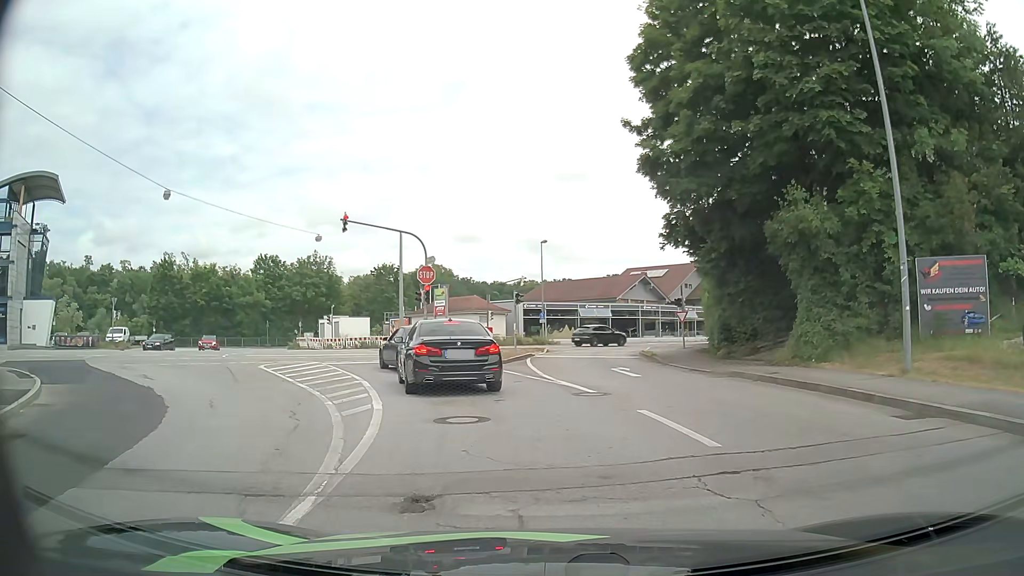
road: tertiary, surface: asphalt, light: Day
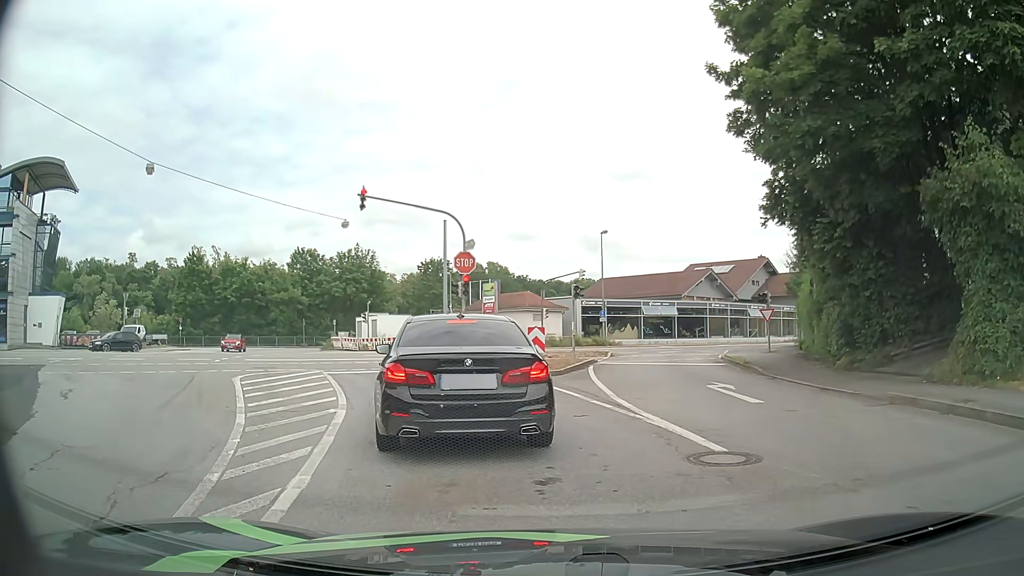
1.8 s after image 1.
(-0.2, +5.9) m; -5°
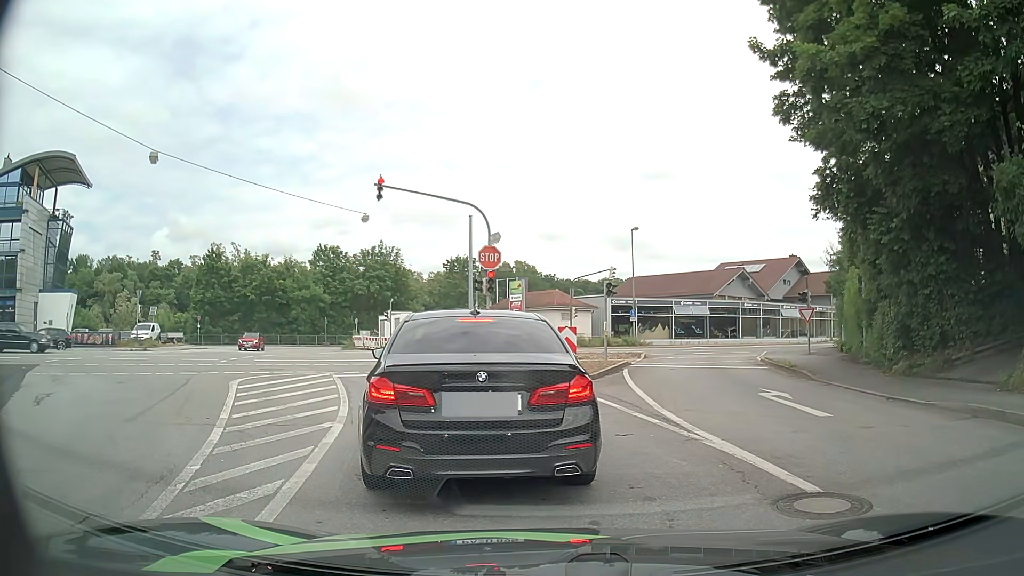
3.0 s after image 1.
(-0.1, +1.6) m; -4°
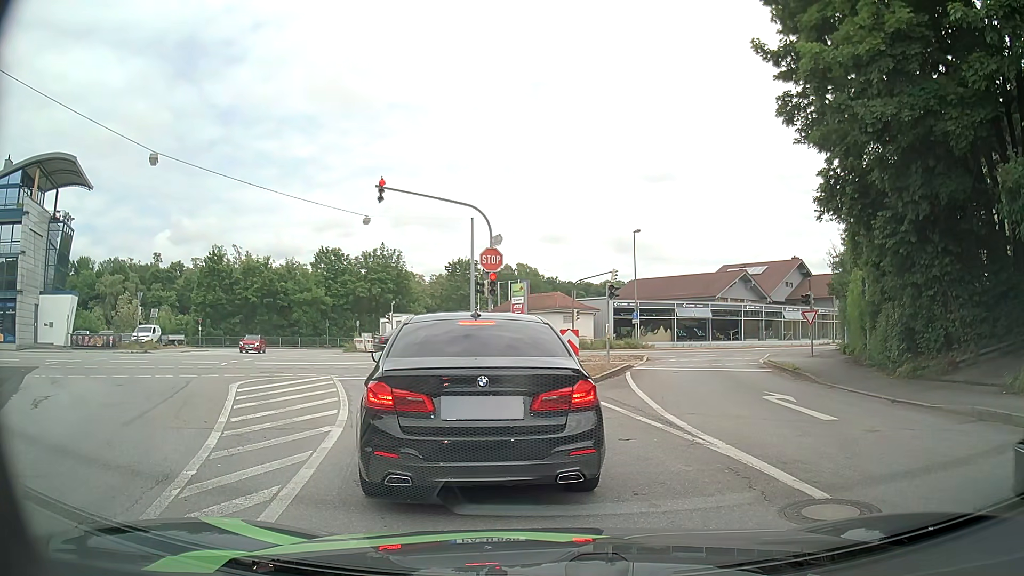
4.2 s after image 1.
(0.0, +0.2) m; 0°
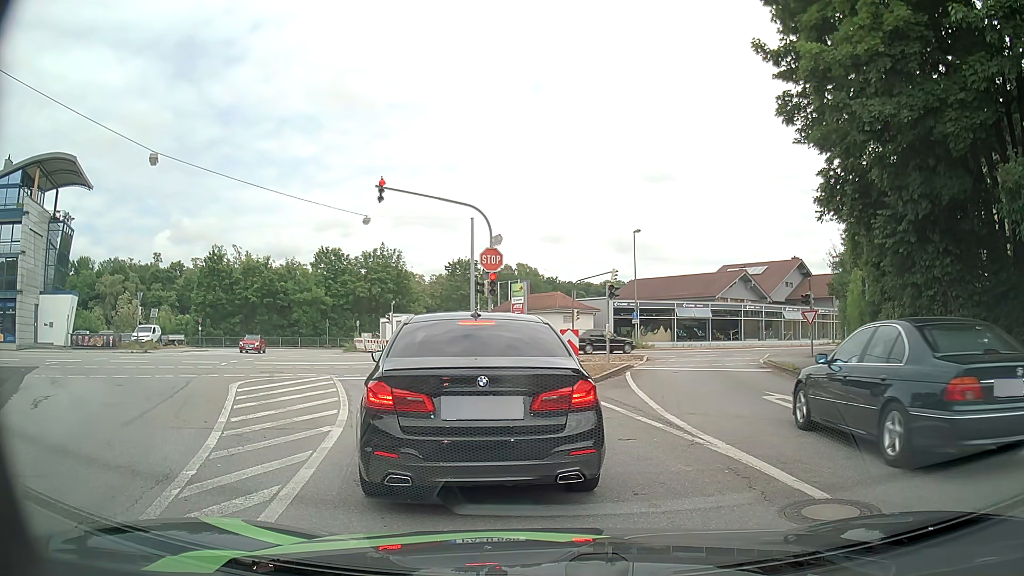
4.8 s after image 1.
(0.0, 0.0) m; 0°
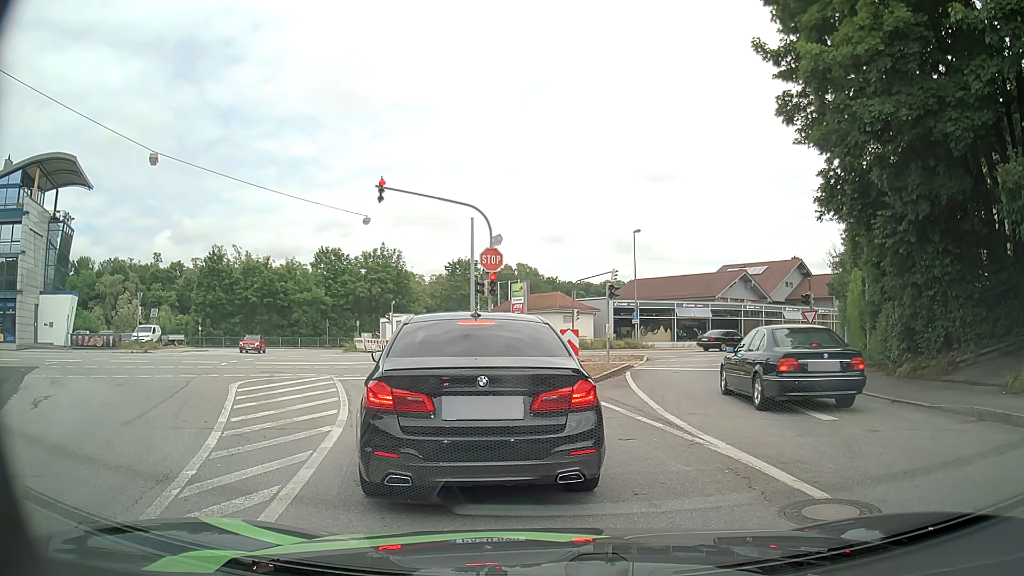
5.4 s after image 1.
(0.0, 0.0) m; 0°
